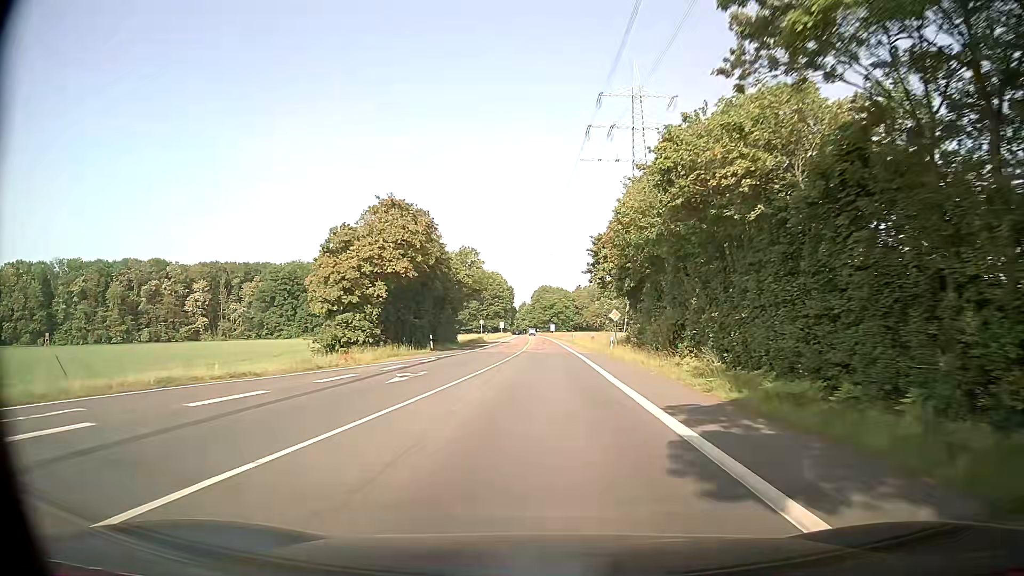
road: secondary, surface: asphalt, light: Day
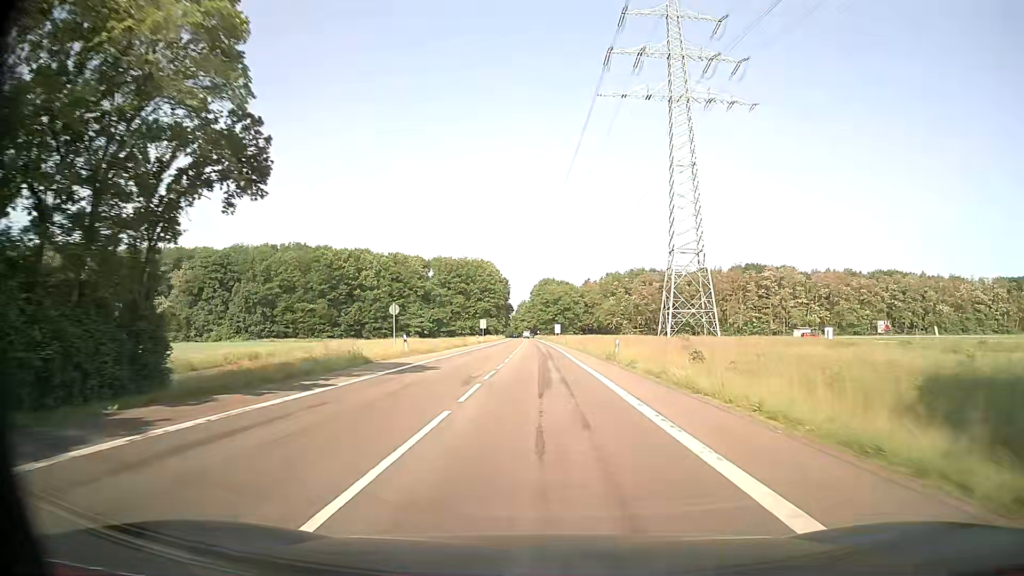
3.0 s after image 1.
(-0.1, +56.0) m; 0°
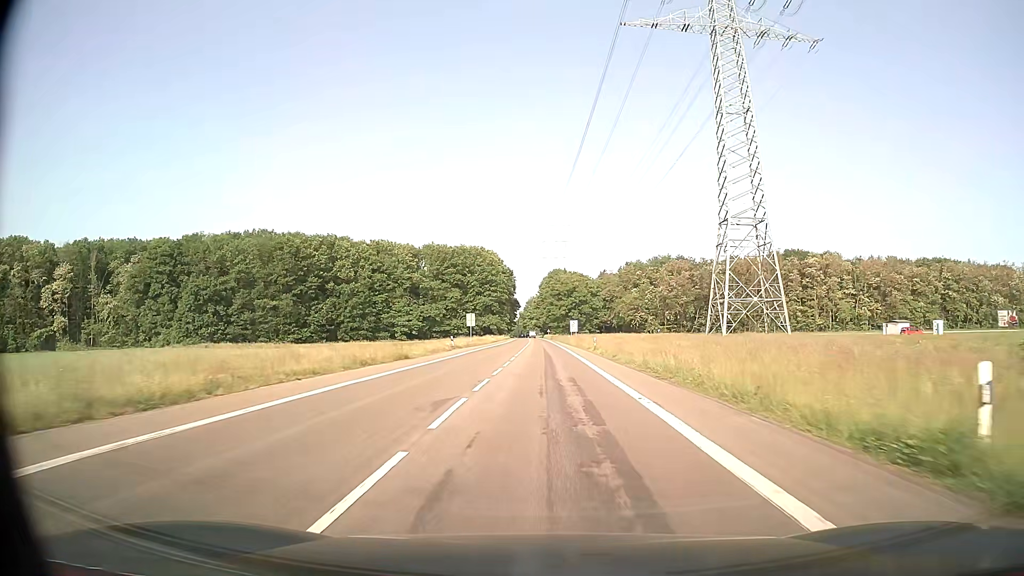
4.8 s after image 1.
(-0.3, +33.4) m; -1°
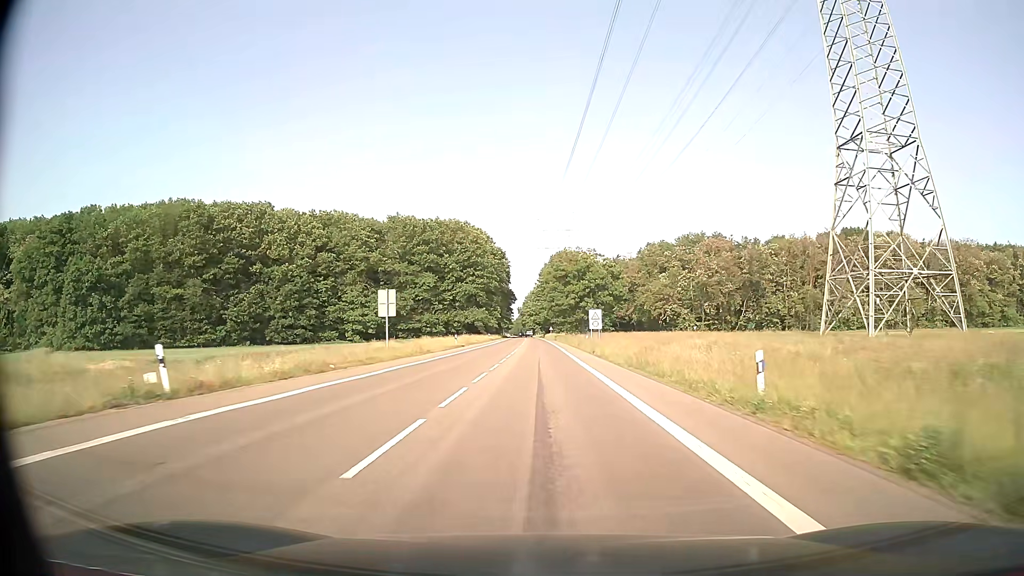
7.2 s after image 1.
(0.0, +44.5) m; 0°
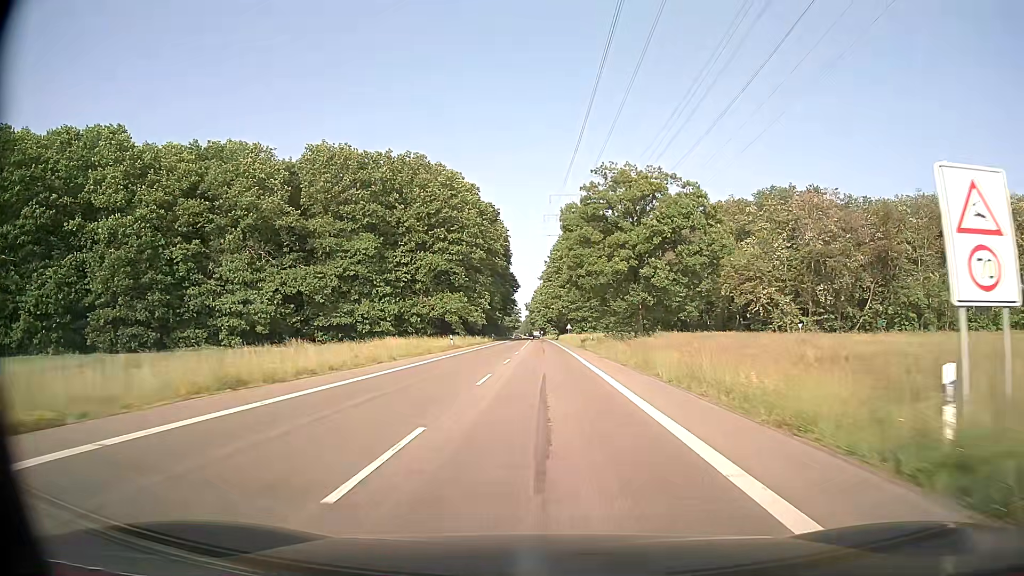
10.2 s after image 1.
(-0.4, +55.8) m; -1°
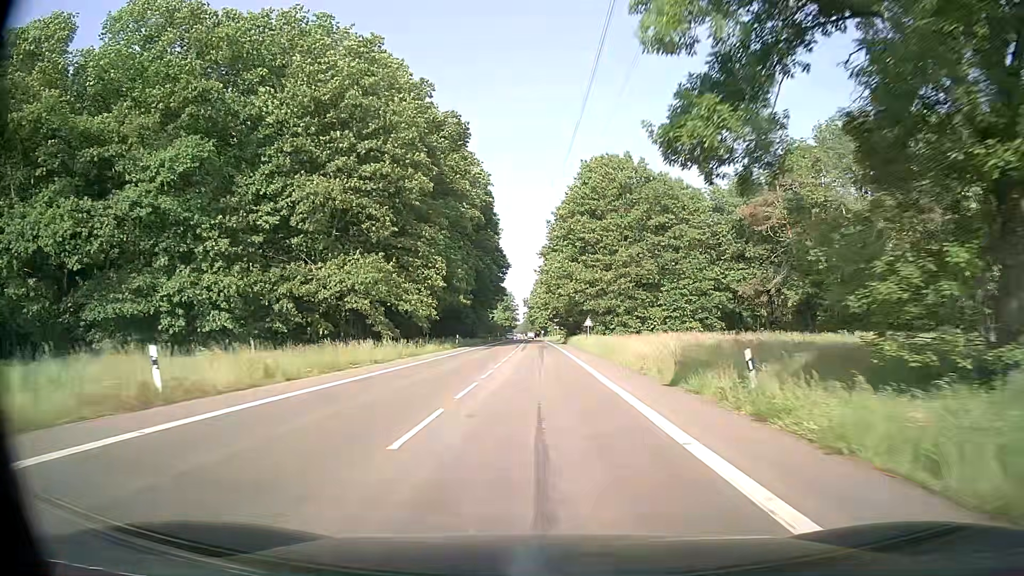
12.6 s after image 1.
(-0.1, +44.7) m; 0°
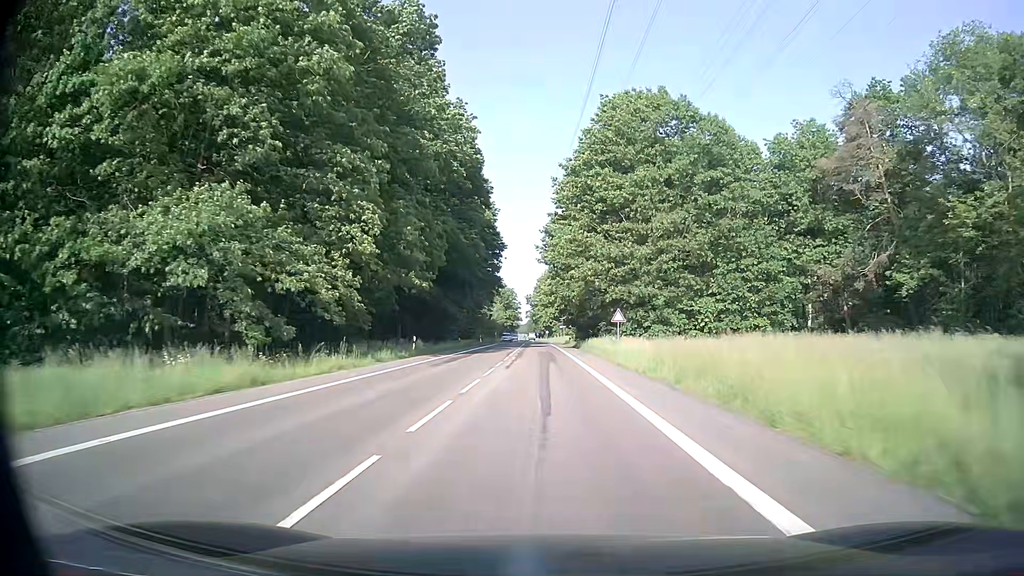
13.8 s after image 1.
(0.0, +22.3) m; 0°
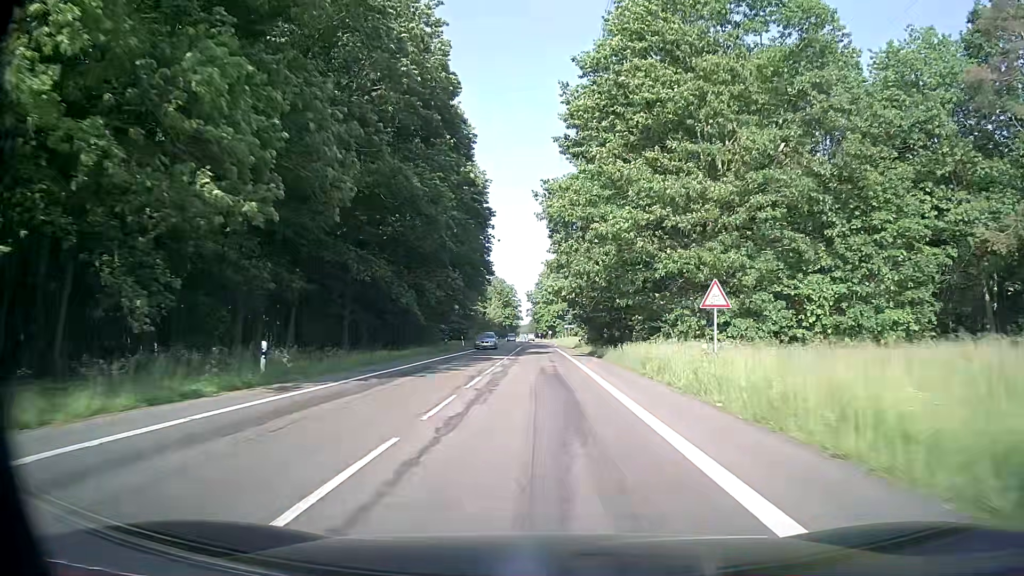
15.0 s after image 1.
(0.0, +22.3) m; 0°
(0, +10) (0, +20) (0, +30) (0, +40) (0, +50) (0, +60) (0, +70) (0, +80) (0, +90) (0, +100) m
